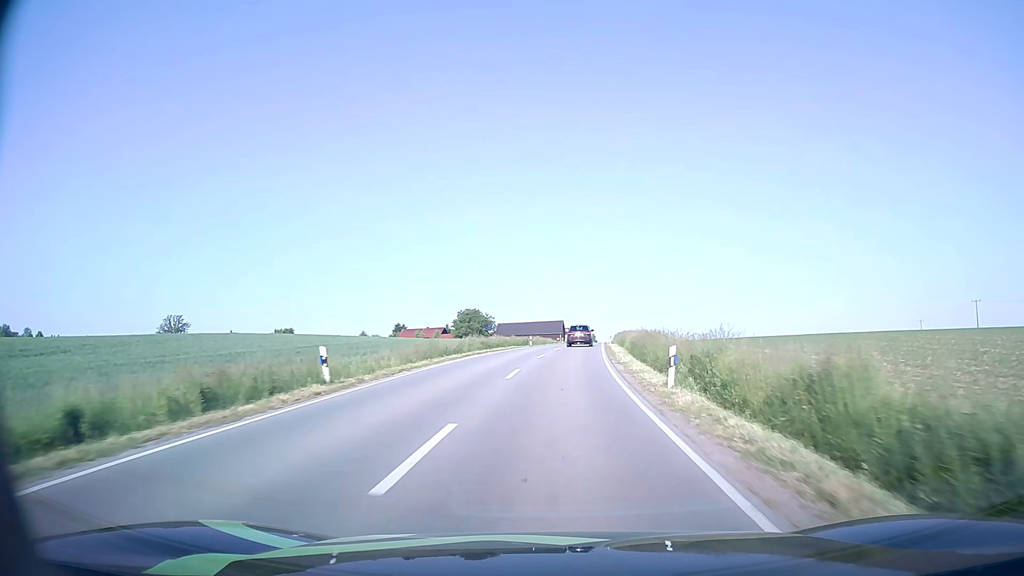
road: secondary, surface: asphalt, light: Day
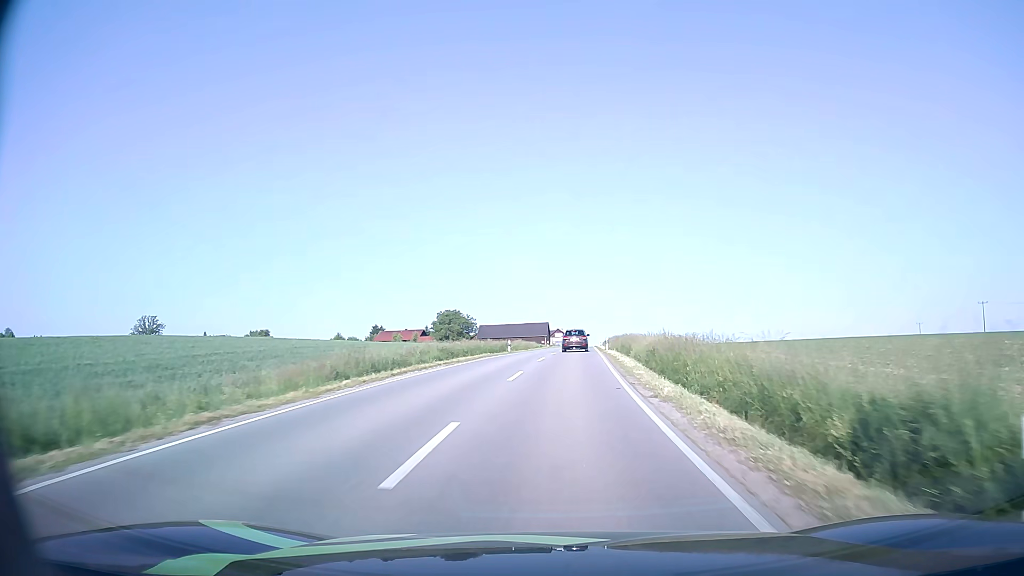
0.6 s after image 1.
(+0.1, +11.8) m; +1°
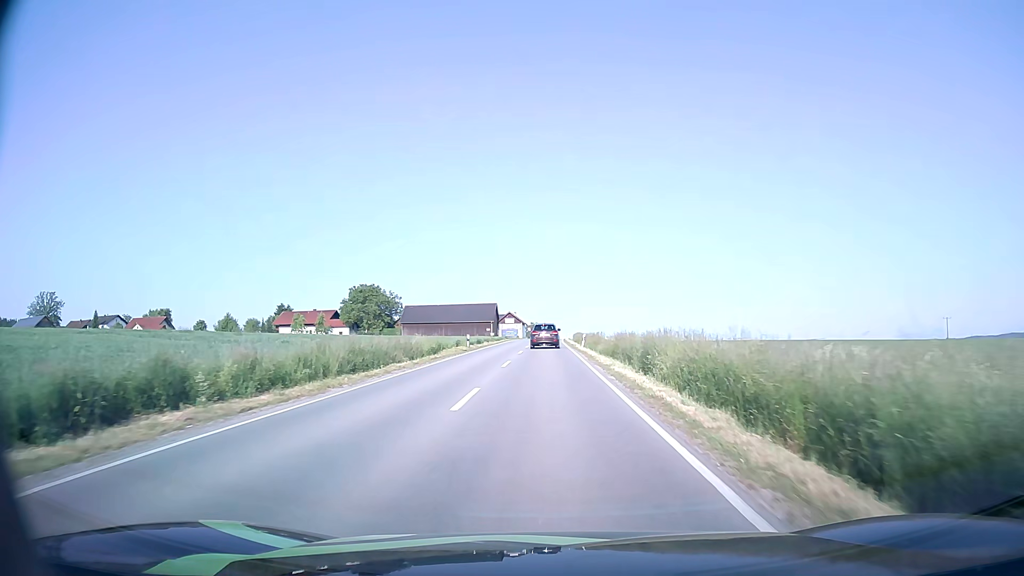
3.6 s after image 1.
(+2.4, +54.4) m; +4°
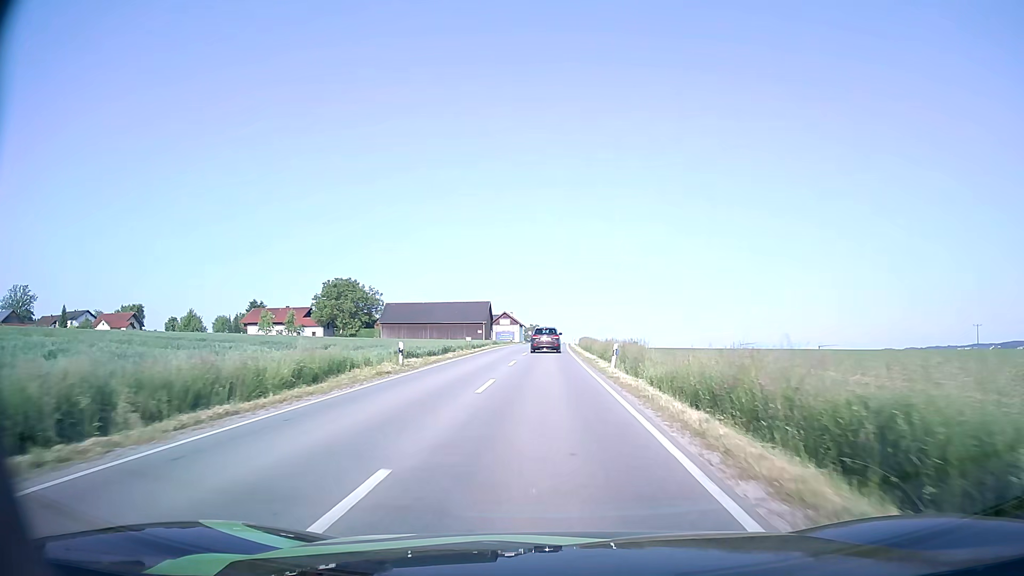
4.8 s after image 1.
(0.0, +20.7) m; 0°
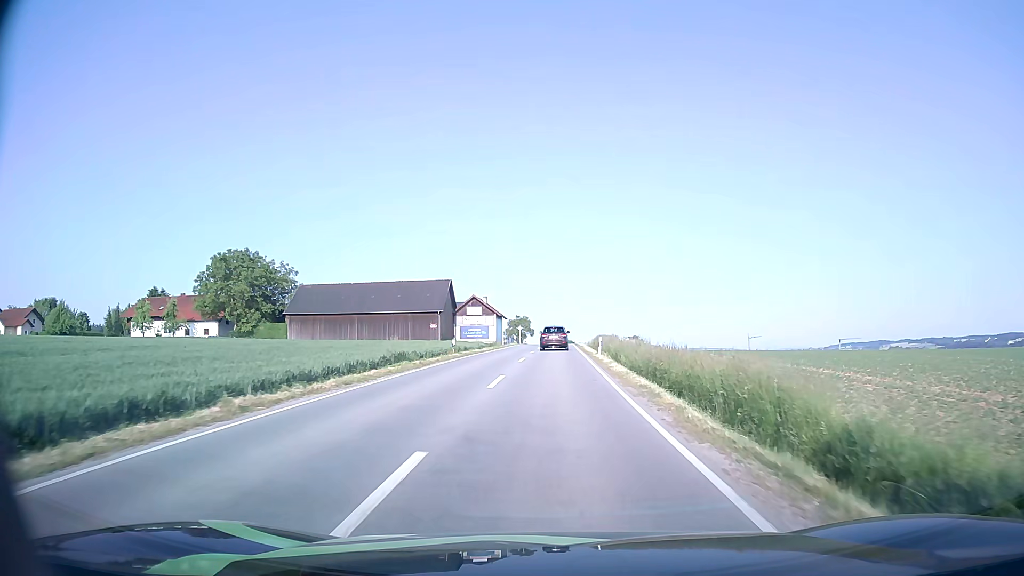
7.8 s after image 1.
(0.0, +47.1) m; +1°
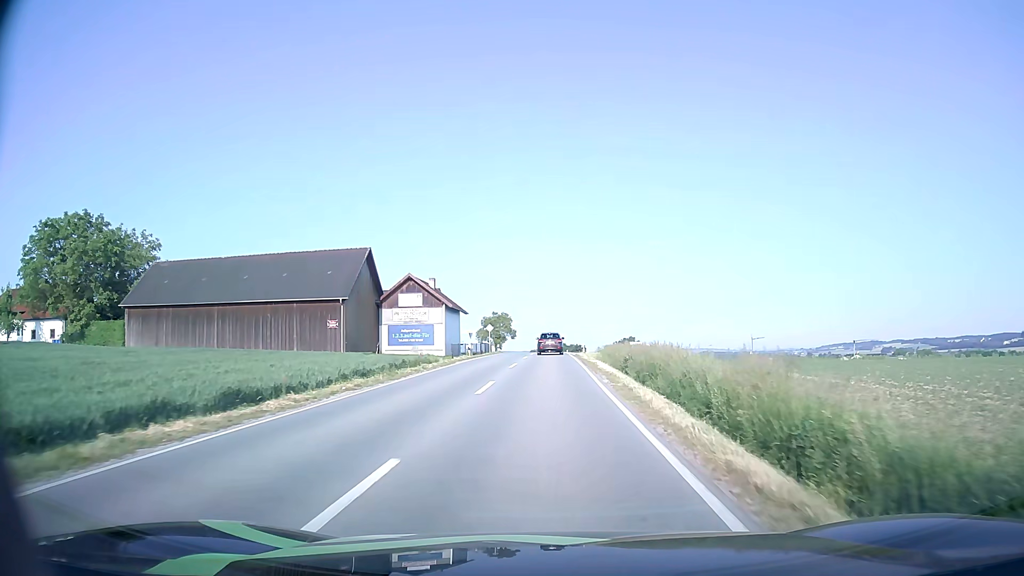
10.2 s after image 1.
(+0.5, +36.4) m; +1°
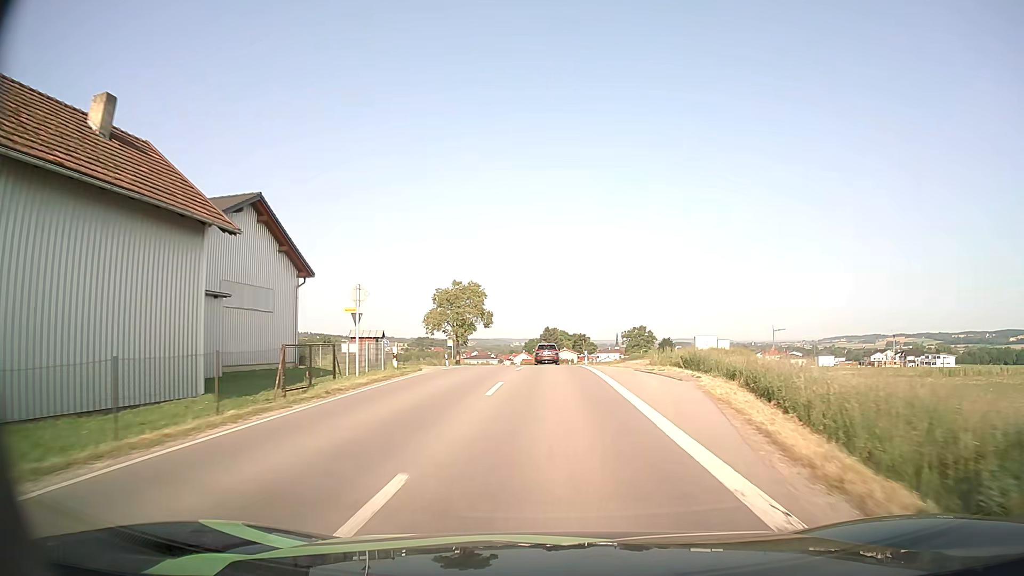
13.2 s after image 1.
(0.0, +49.3) m; 0°
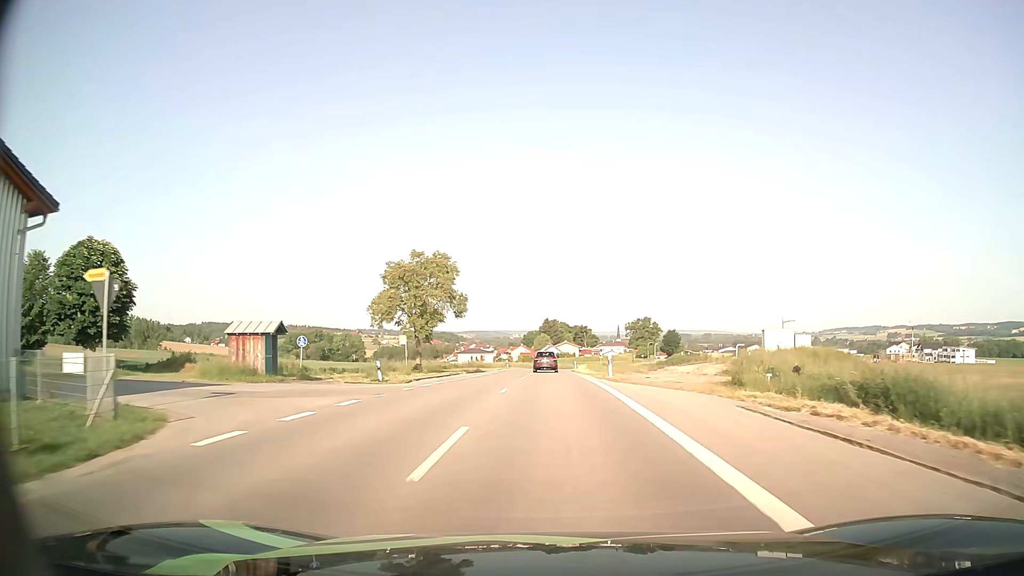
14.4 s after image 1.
(0.0, +20.2) m; 0°
(0, +10) (0, +20) (0, +30) (0, +40) (0, +50) (0, +60) (0, +70) (+1, +80) (+1, +90) (+2, +100) m
